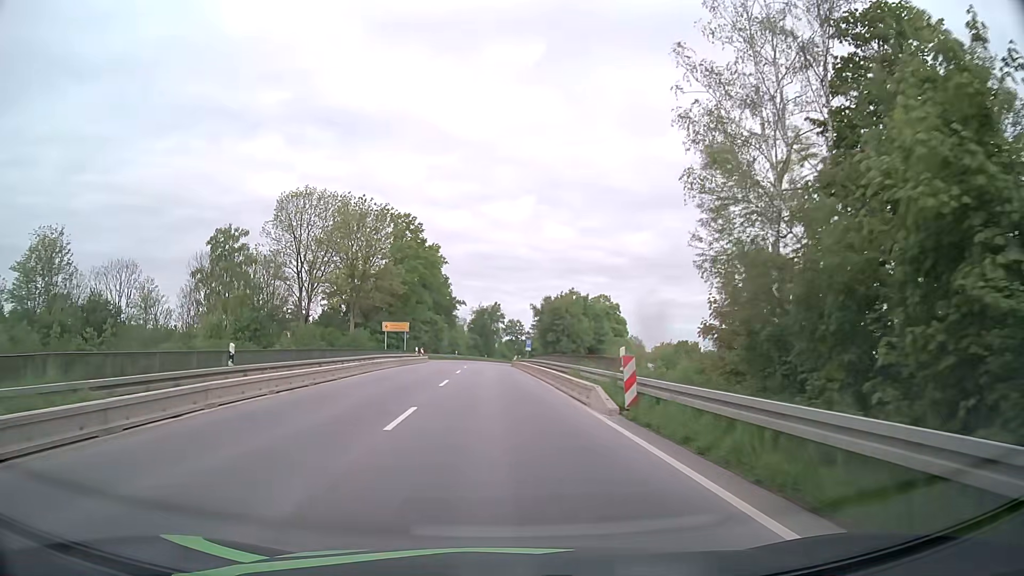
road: primary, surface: asphalt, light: Day
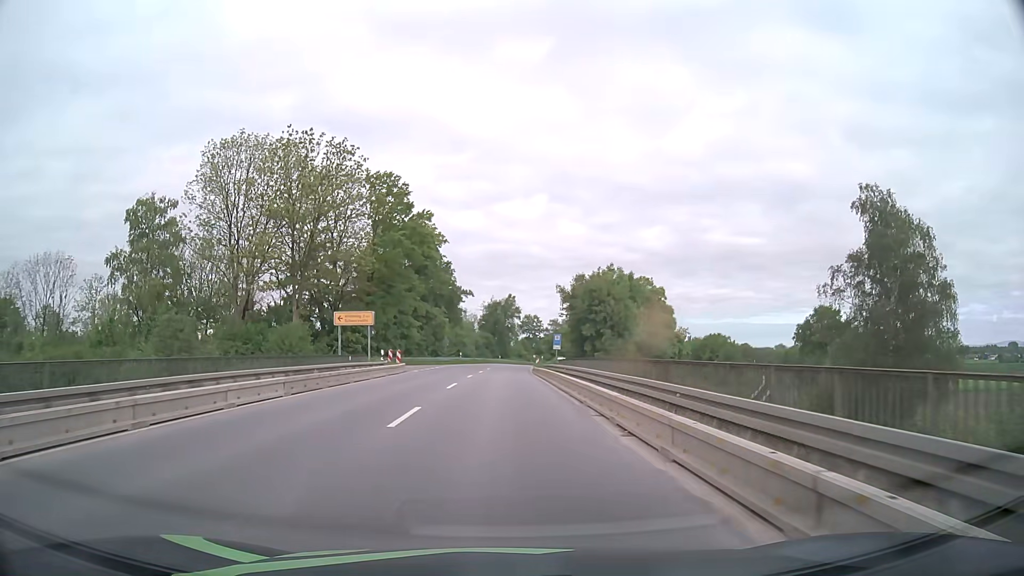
(-0.3, +23.5) m; -1°
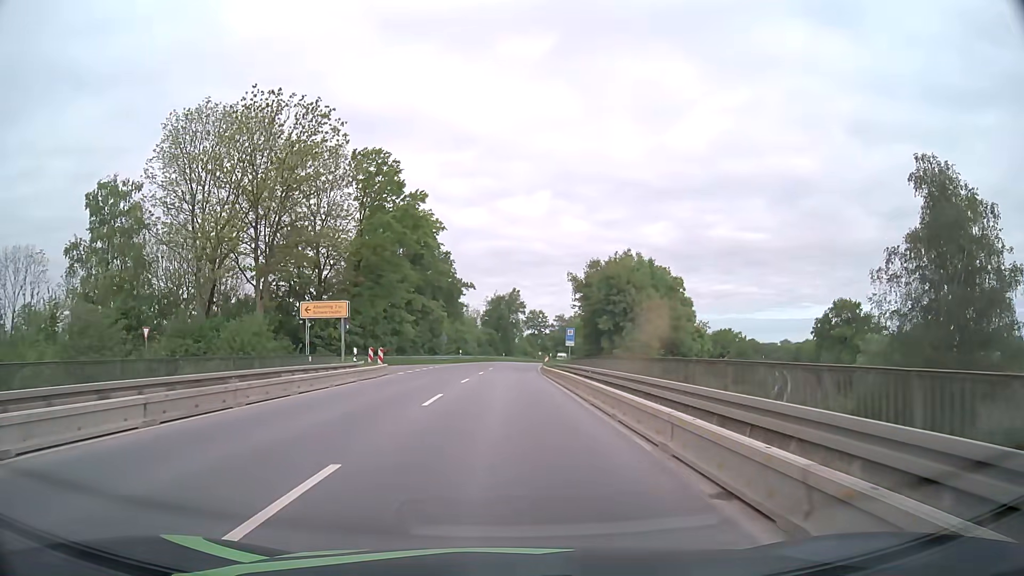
(0.0, +7.9) m; 0°
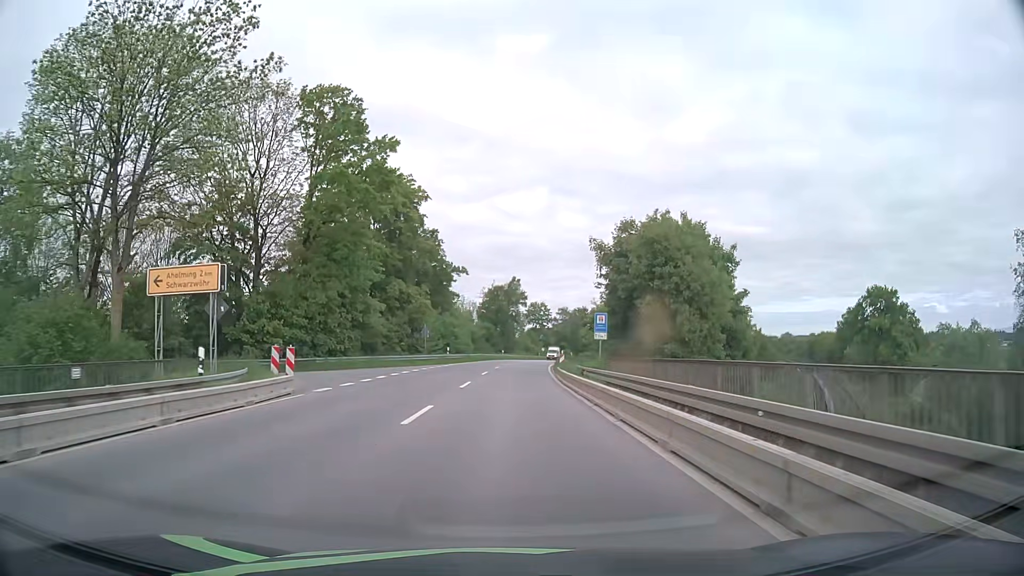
(0.0, +15.7) m; 0°
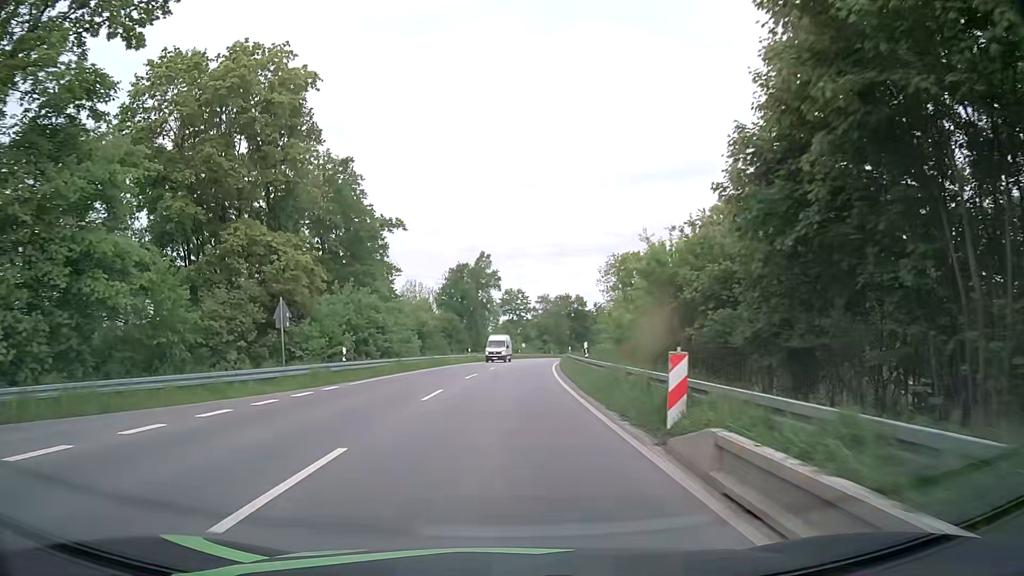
(+0.7, +31.4) m; +3°
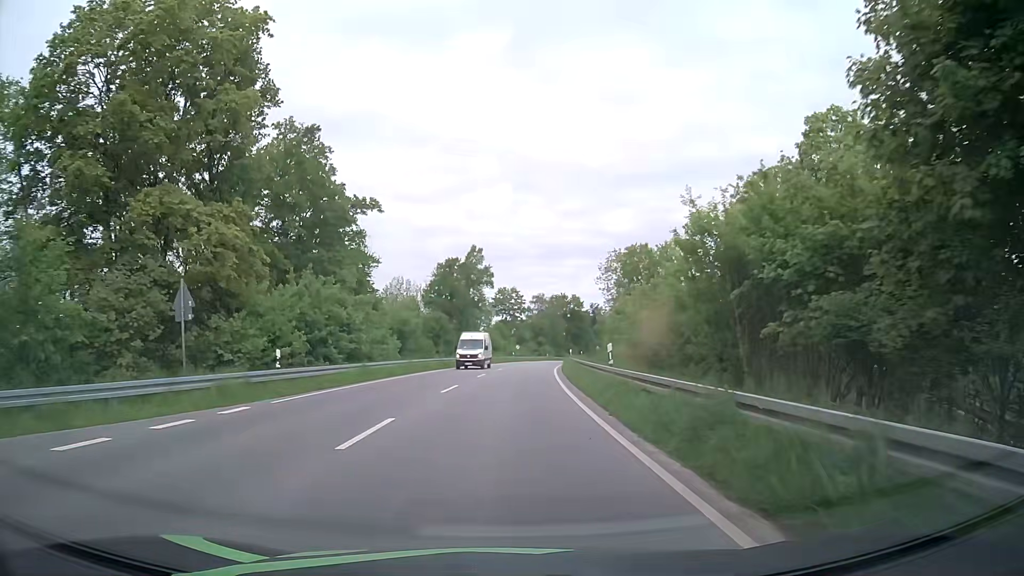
(0.0, +7.8) m; 0°
